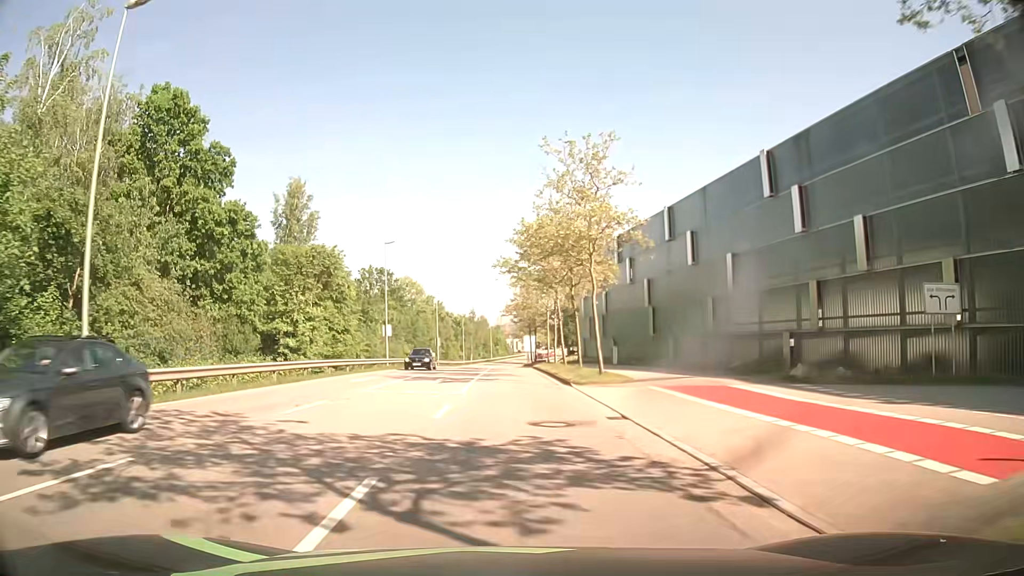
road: secondary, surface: asphalt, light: Day
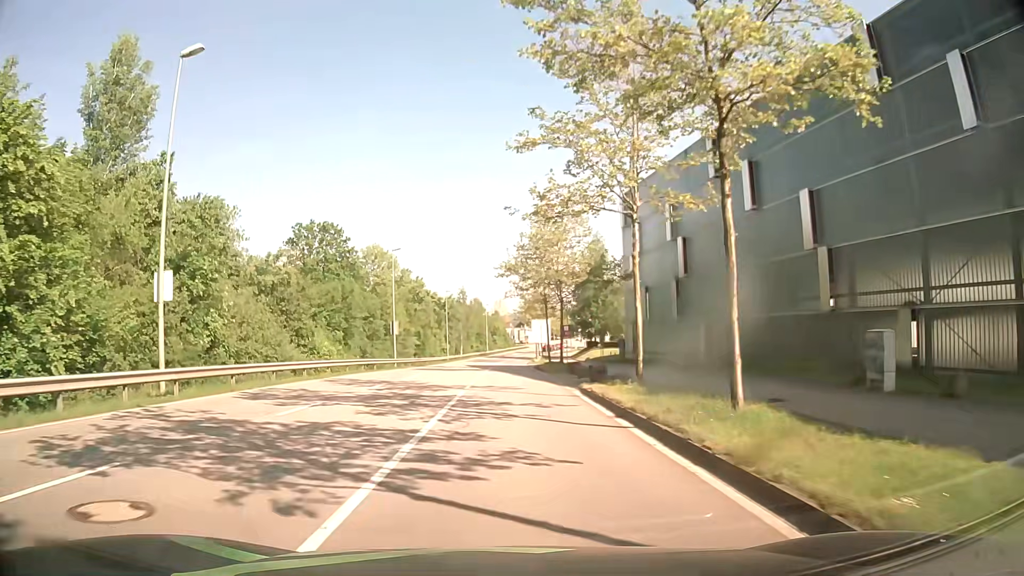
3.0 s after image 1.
(-0.2, +36.2) m; -1°
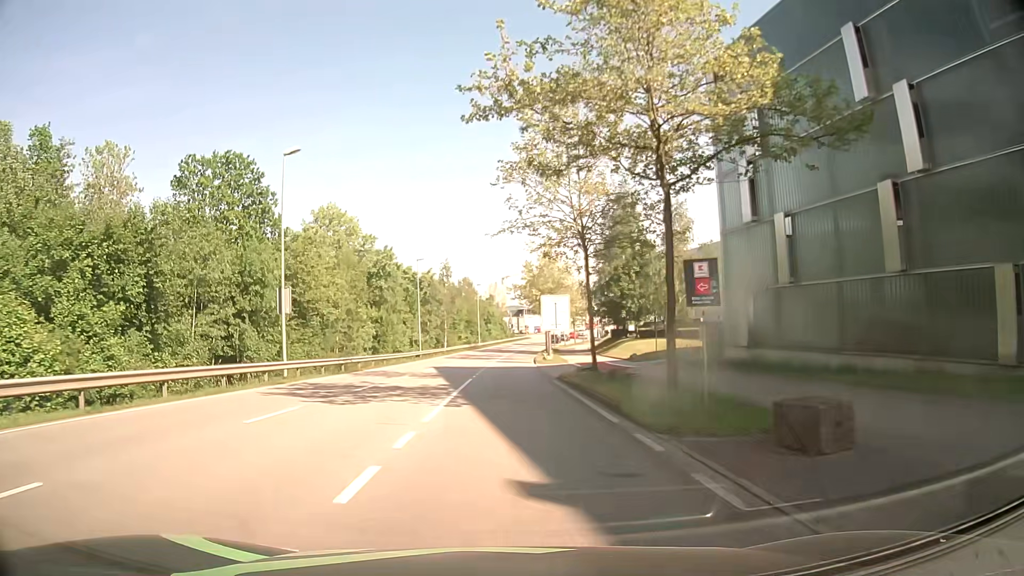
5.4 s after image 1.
(+0.2, +28.4) m; 0°
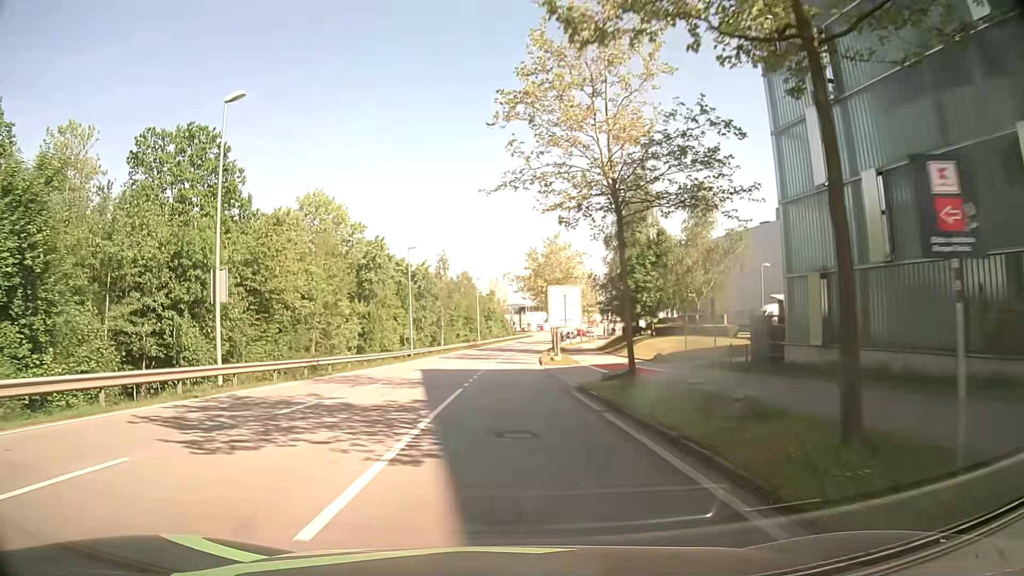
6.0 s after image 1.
(+0.1, +7.2) m; +1°
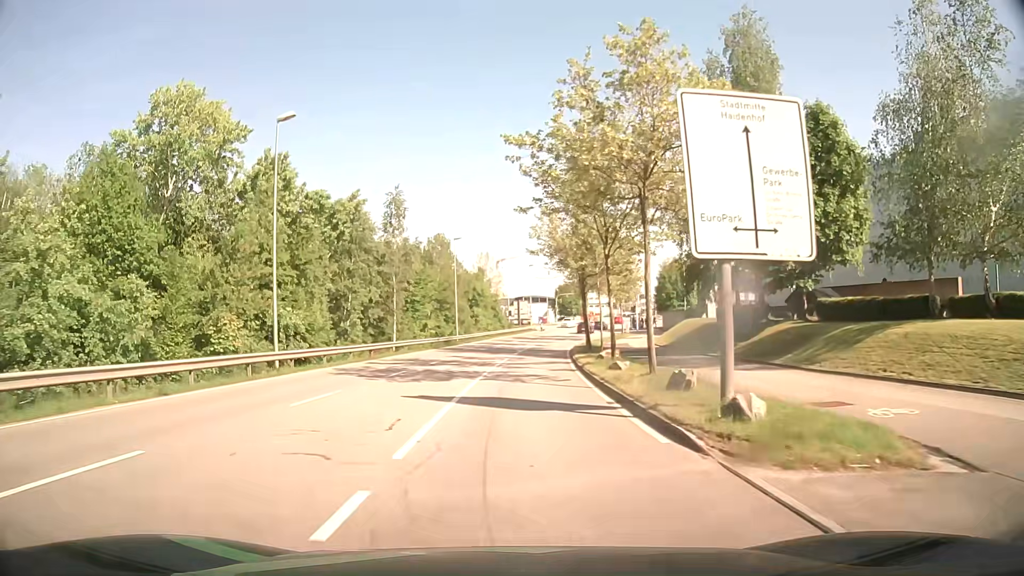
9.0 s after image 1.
(-0.1, +36.1) m; 0°
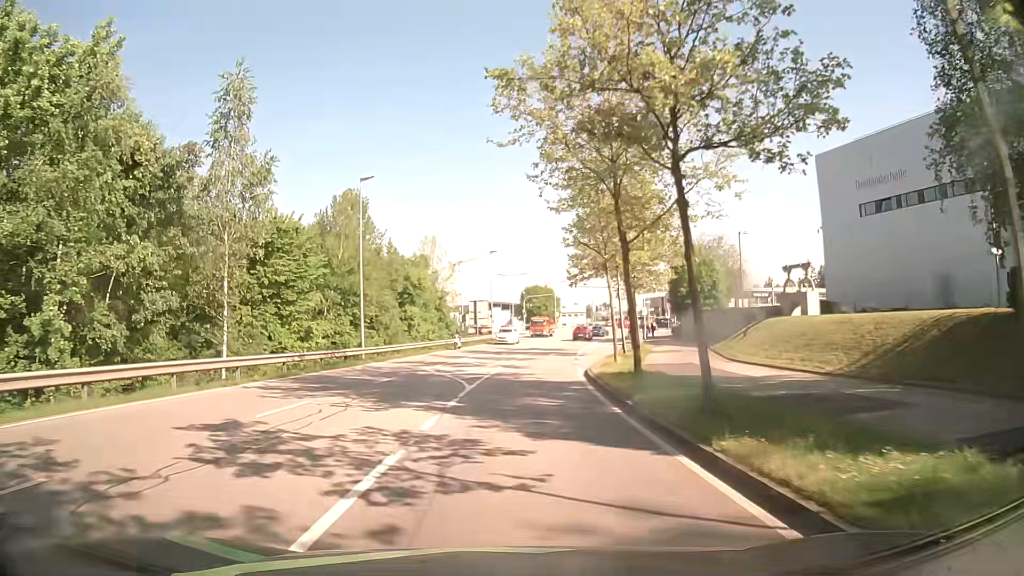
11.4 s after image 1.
(+1.0, +28.5) m; +4°
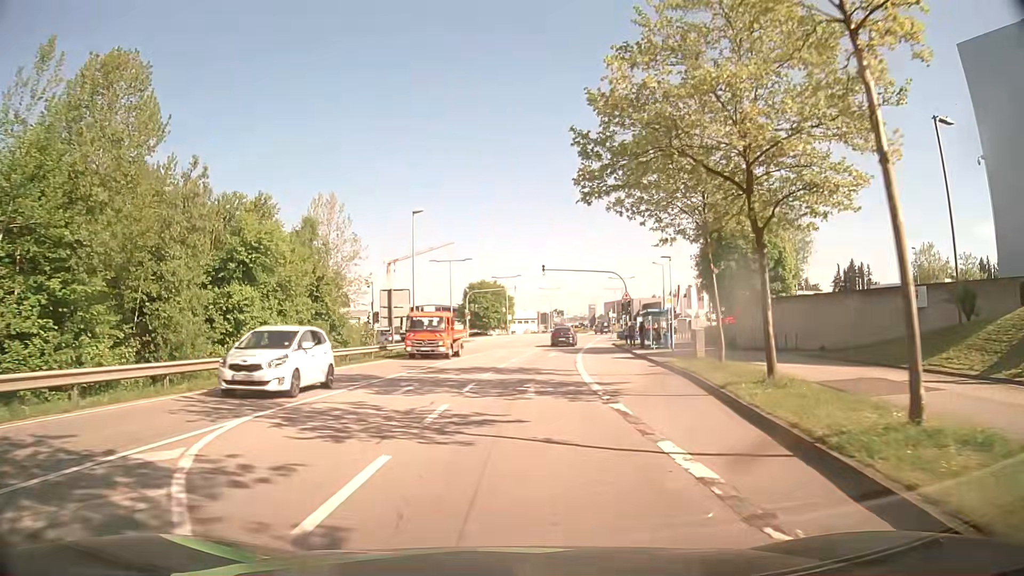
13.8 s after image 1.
(+0.8, +27.7) m; +4°
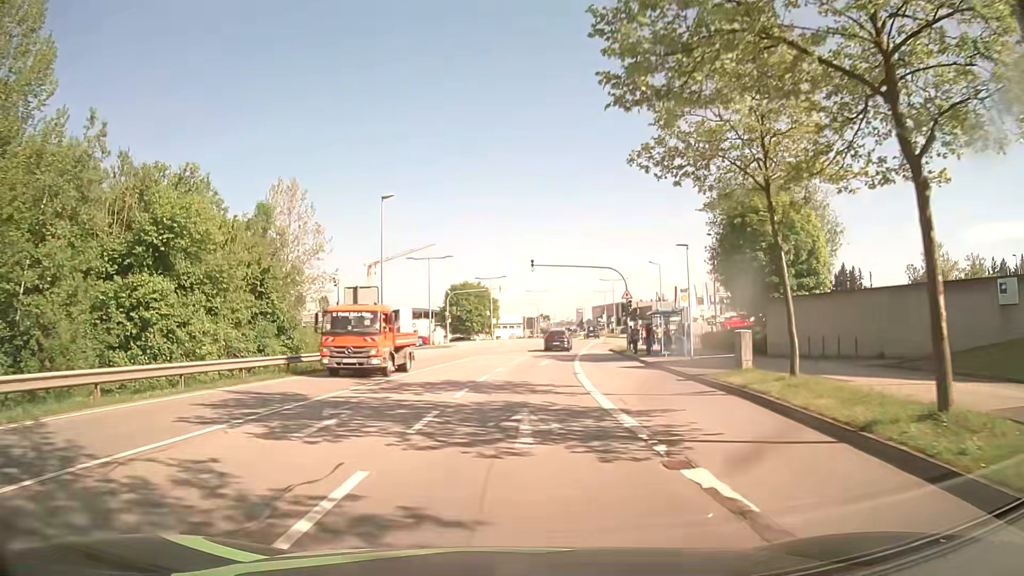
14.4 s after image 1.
(+0.1, +6.8) m; +2°
(0, +10) (+1, +20) (+1, +30) (+2, +40) (+4, +50) (+8, +58) (+17, +64) (+26, +67) (+36, +71) (+45, +74) m
